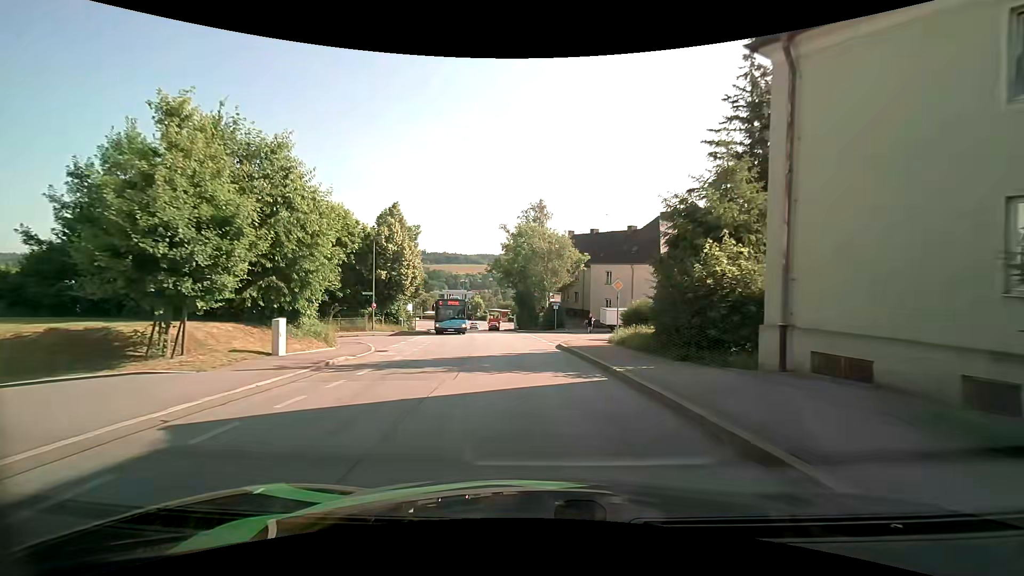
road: residential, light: Day
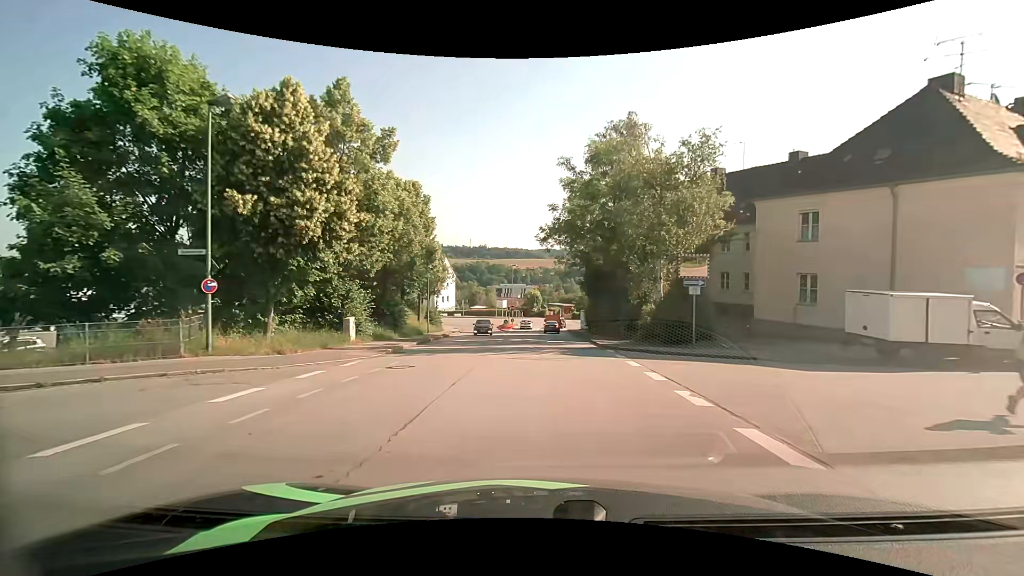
(-1.7, +26.9) m; -7°
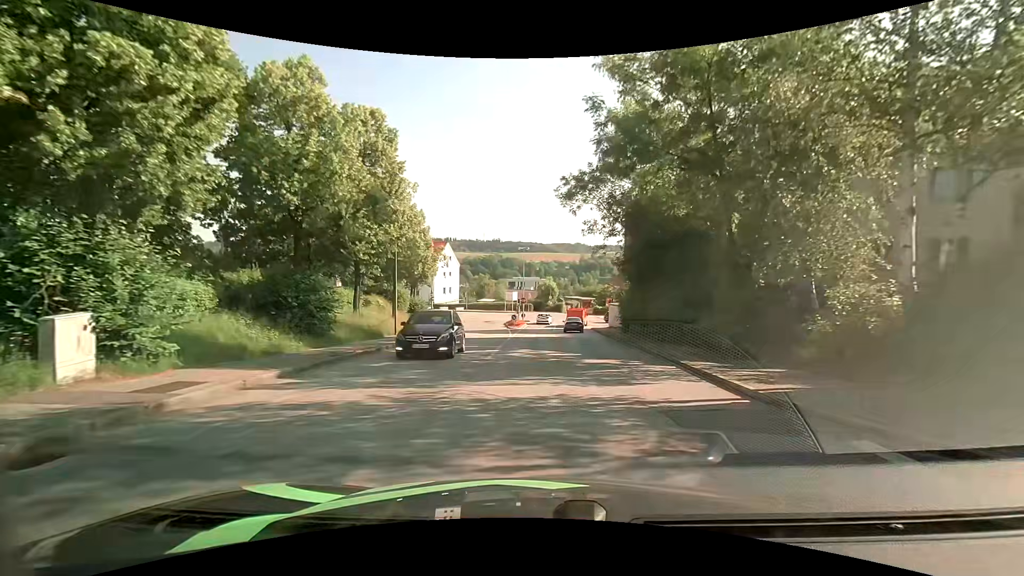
(-0.3, +15.0) m; -2°
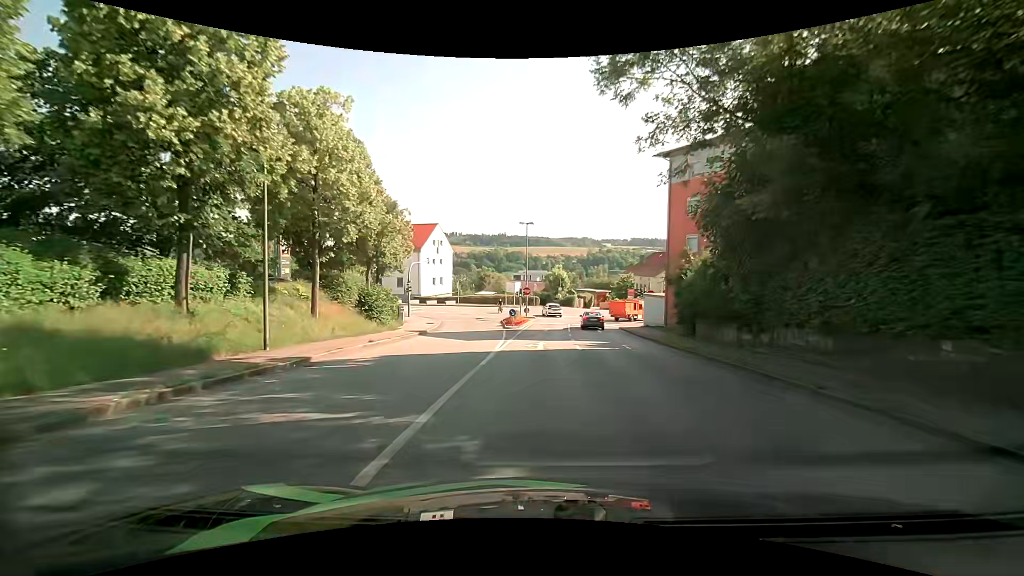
(-0.1, +16.1) m; -1°
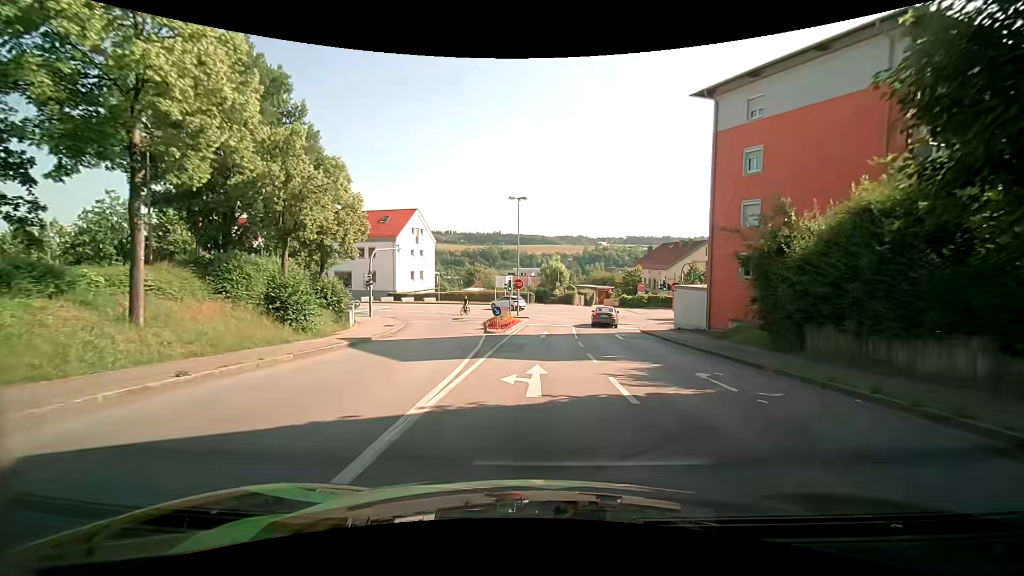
(+0.1, +11.1) m; +1°
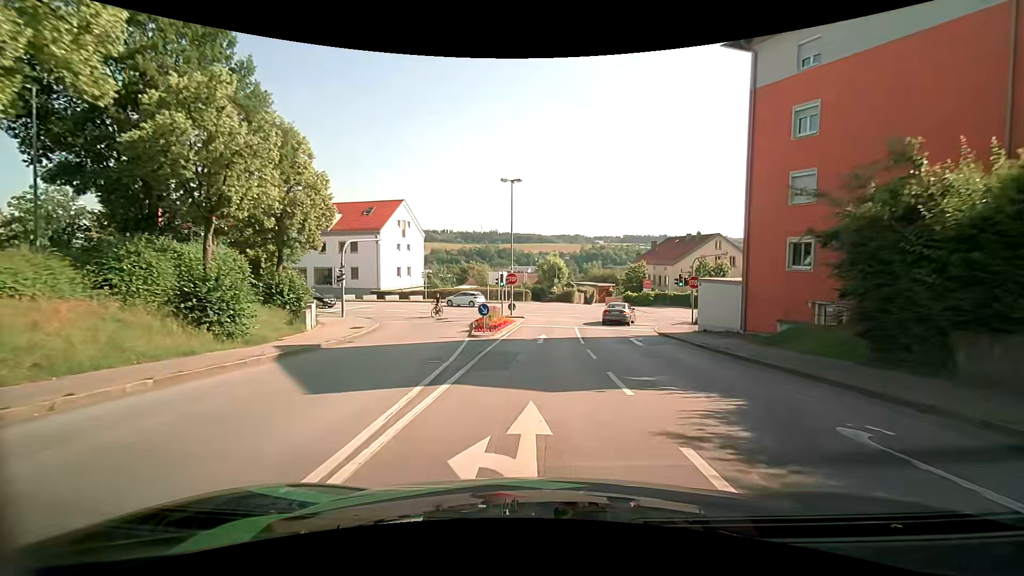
(0.0, +5.4) m; +1°
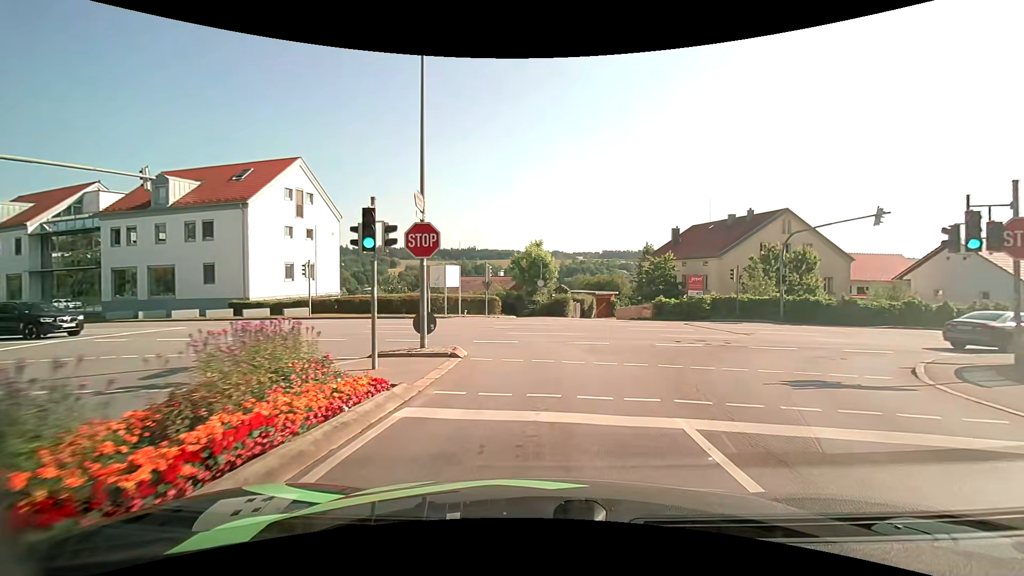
(0.0, +24.3) m; +2°
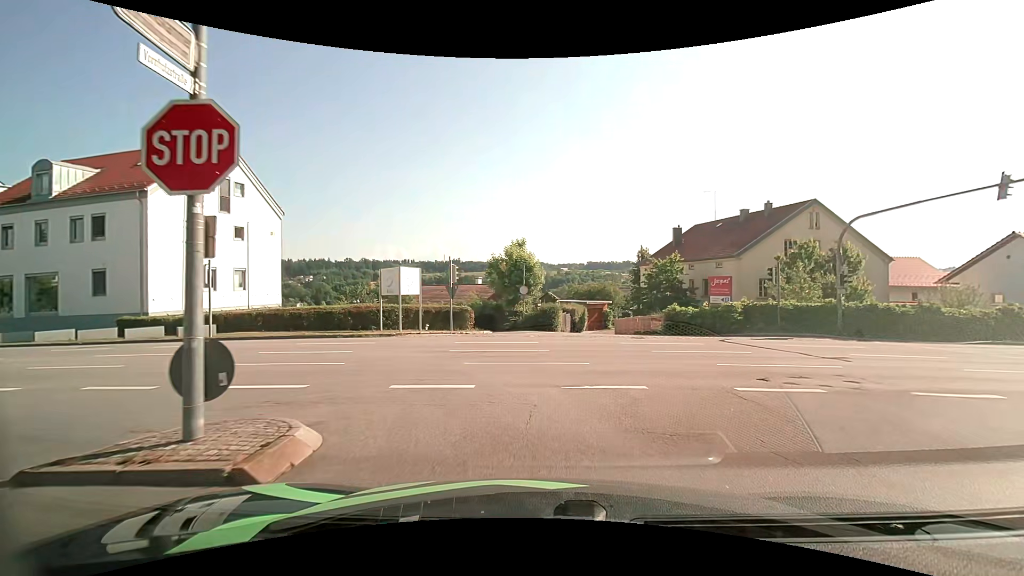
(+0.1, +7.8) m; +1°
(-1, +10) (-7, +18) (-16, +22) (-26, +24) (-35, +26) (-45, +28) (-55, +31) (-64, +34) (-74, +37) (-83, +40) m
